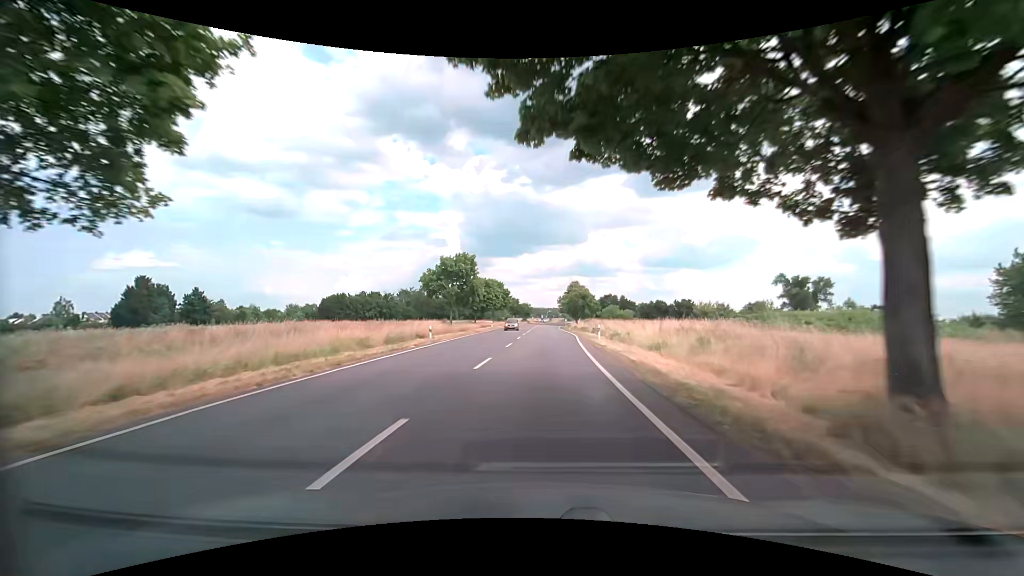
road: secondary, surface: asphalt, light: Day
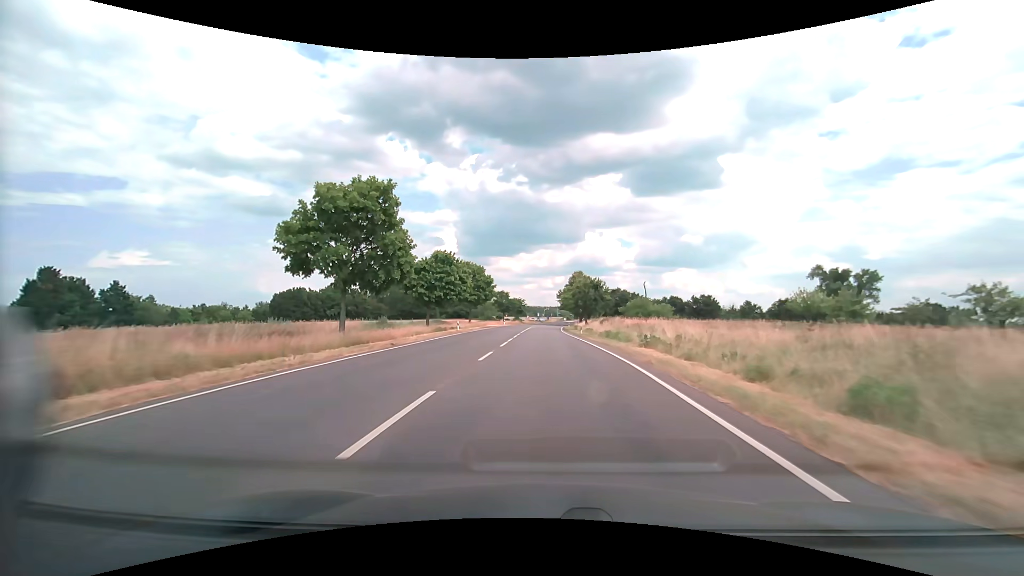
(+0.1, +30.8) m; +1°
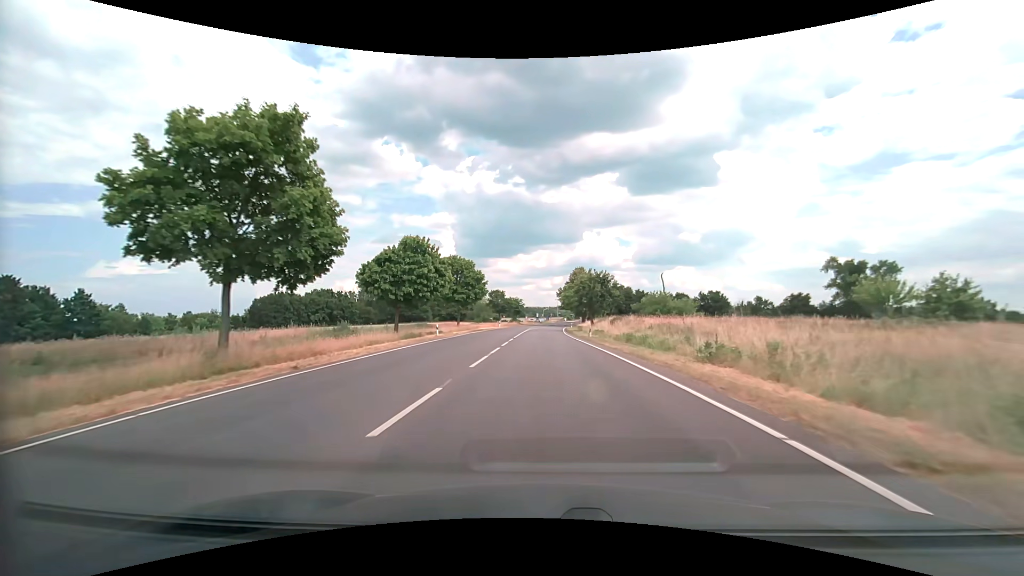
(0.0, +10.2) m; 0°
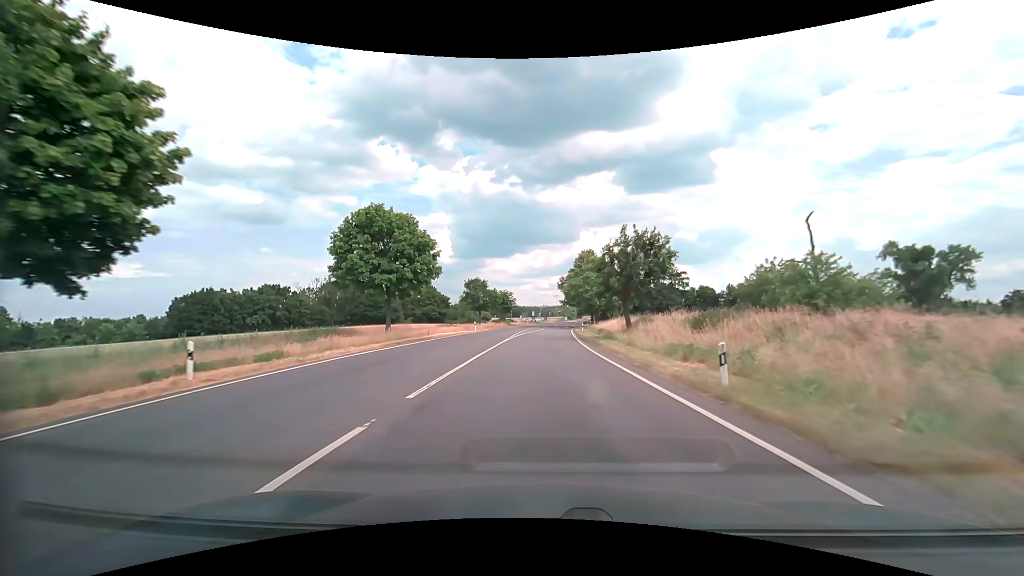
(0.0, +30.2) m; 0°
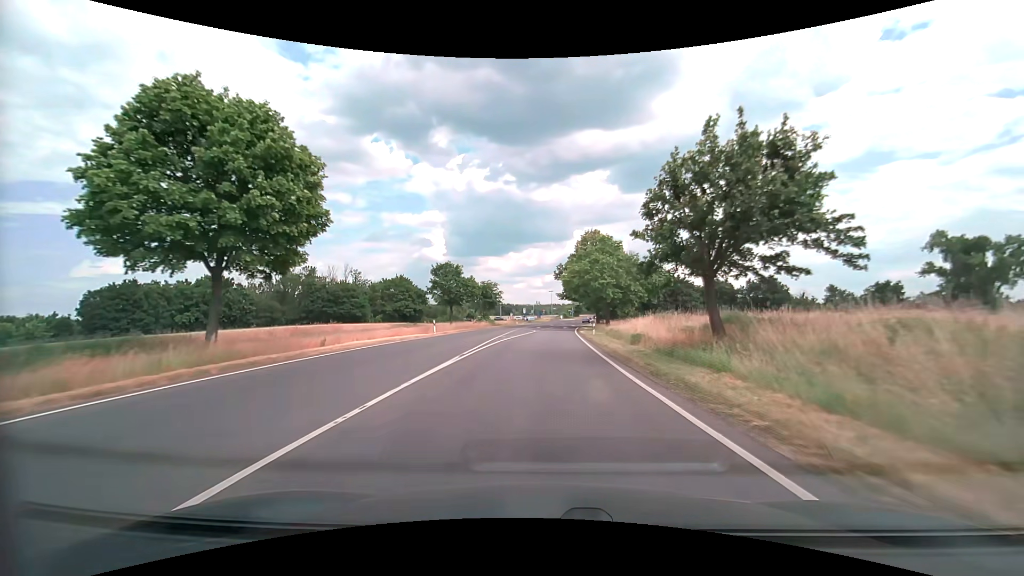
(+0.1, +19.9) m; 0°
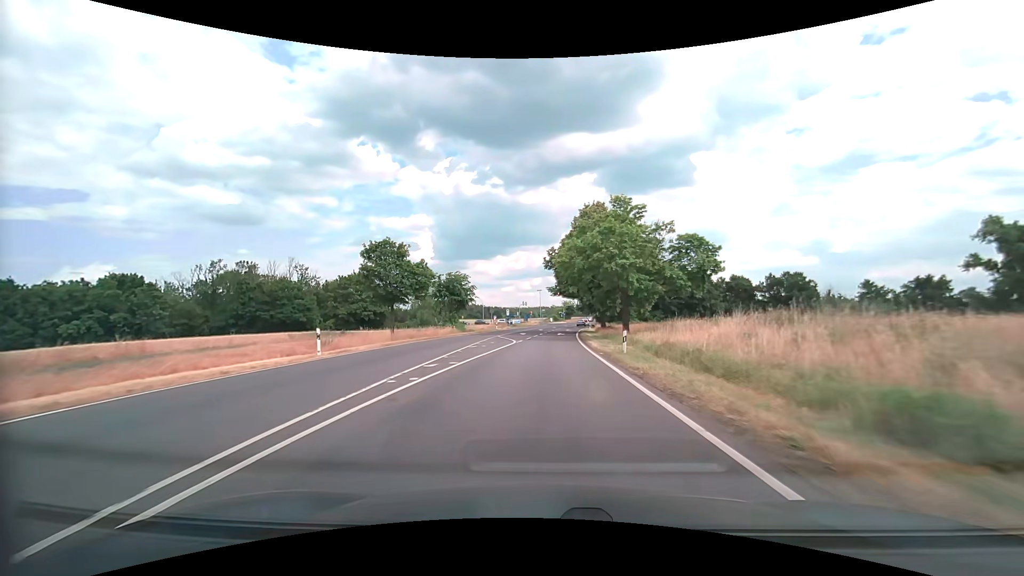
(+0.3, +19.7) m; +2°
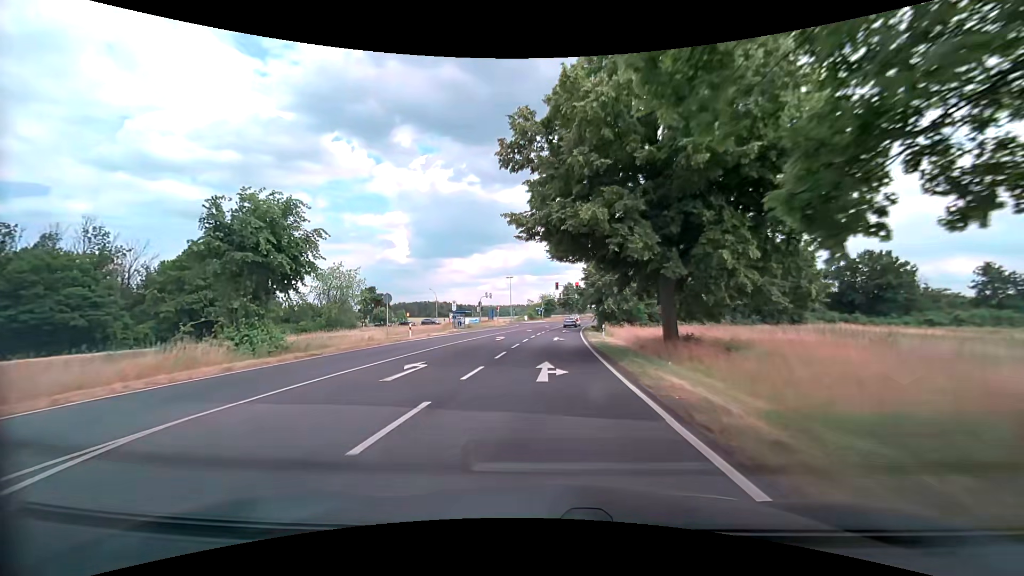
(+0.8, +36.9) m; +3°
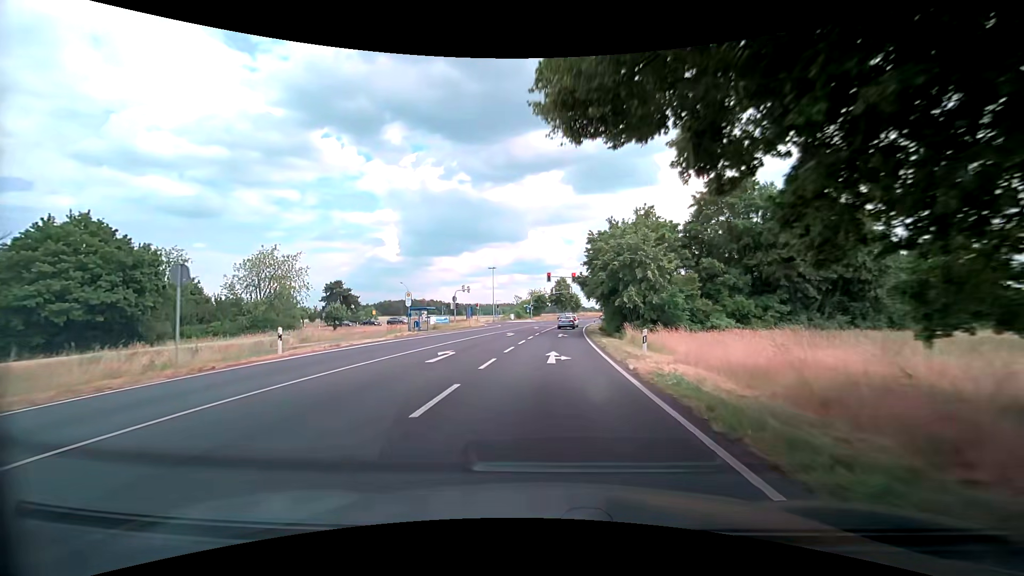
(+0.1, +16.0) m; +1°
